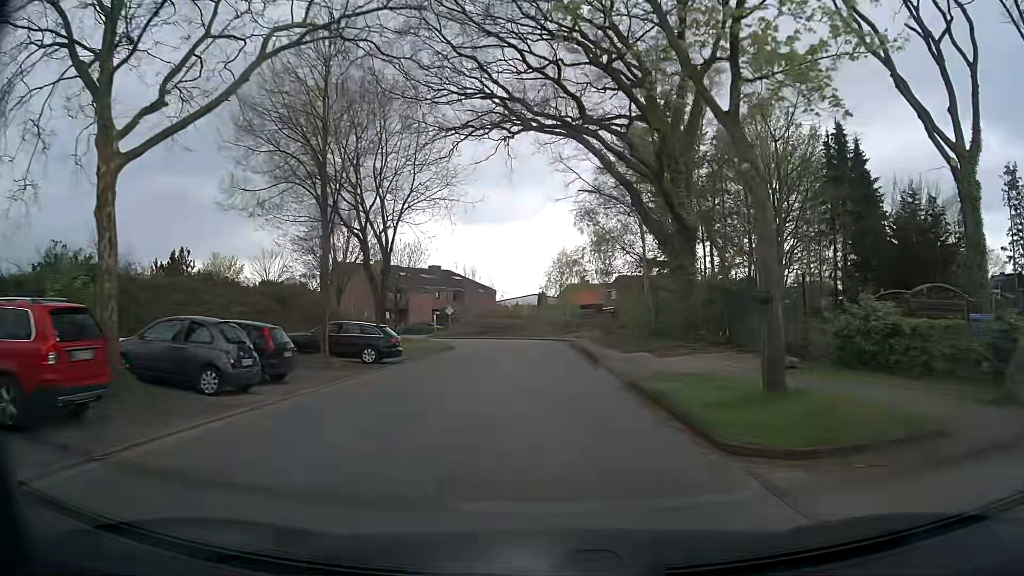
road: residential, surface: asphalt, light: Day
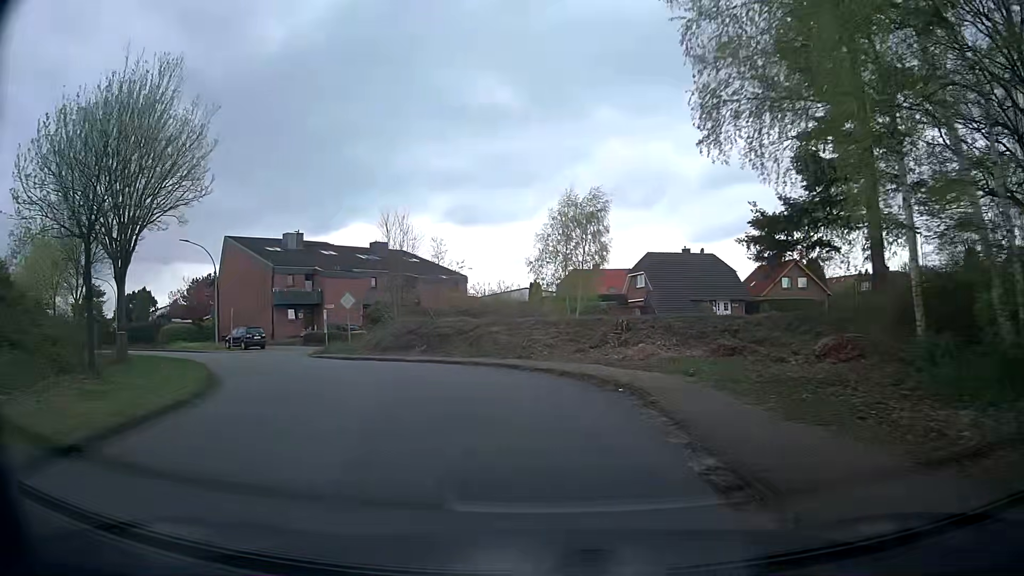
(+0.2, +32.9) m; +2°
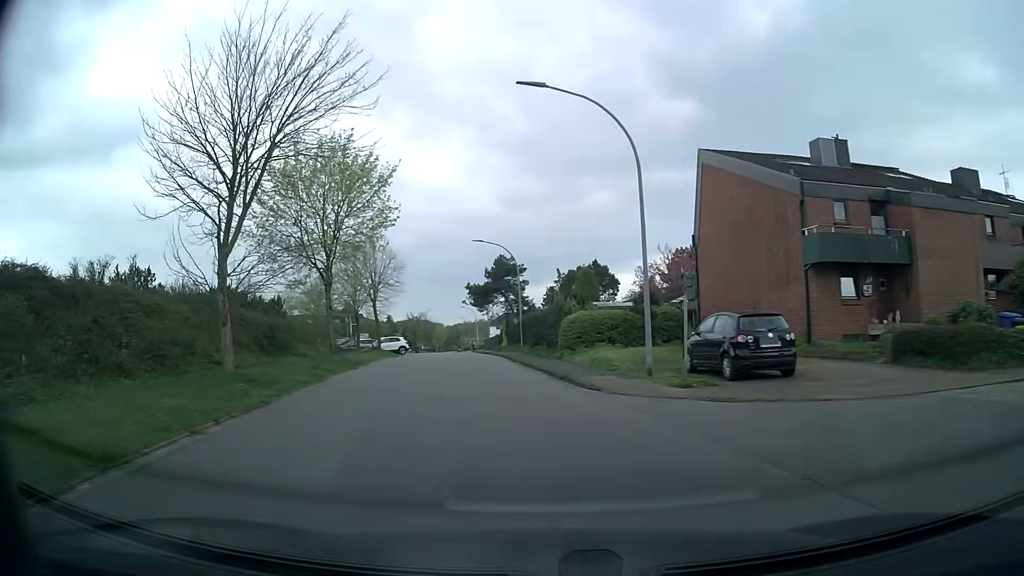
(-11.9, +28.4) m; -46°
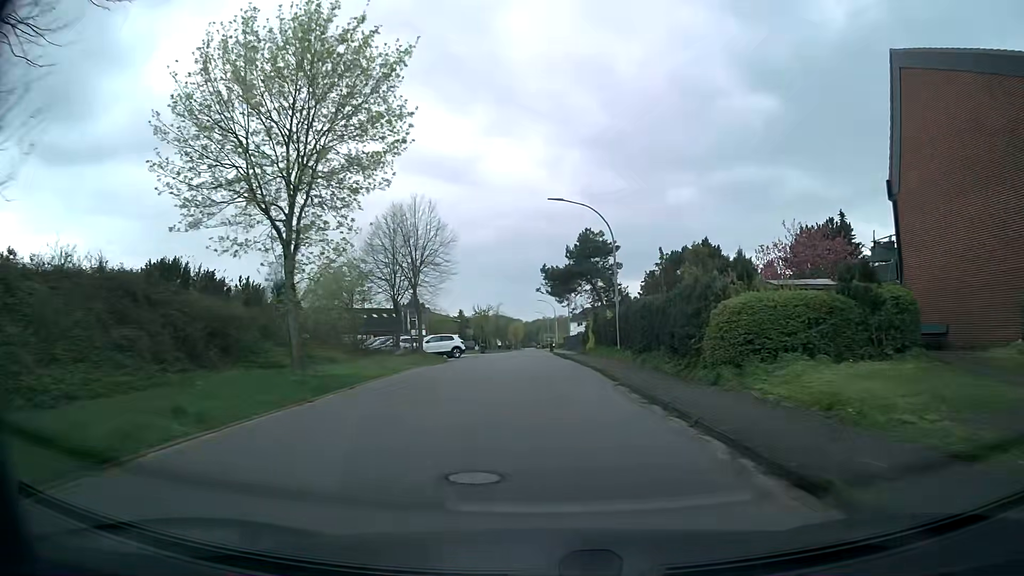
(-1.0, +13.8) m; -7°
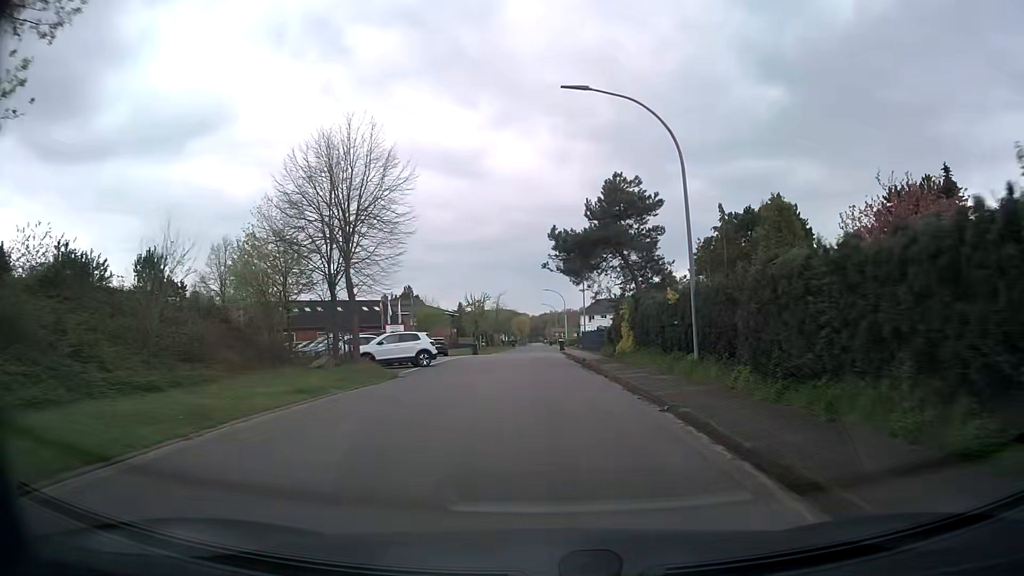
(-0.1, +14.8) m; -1°
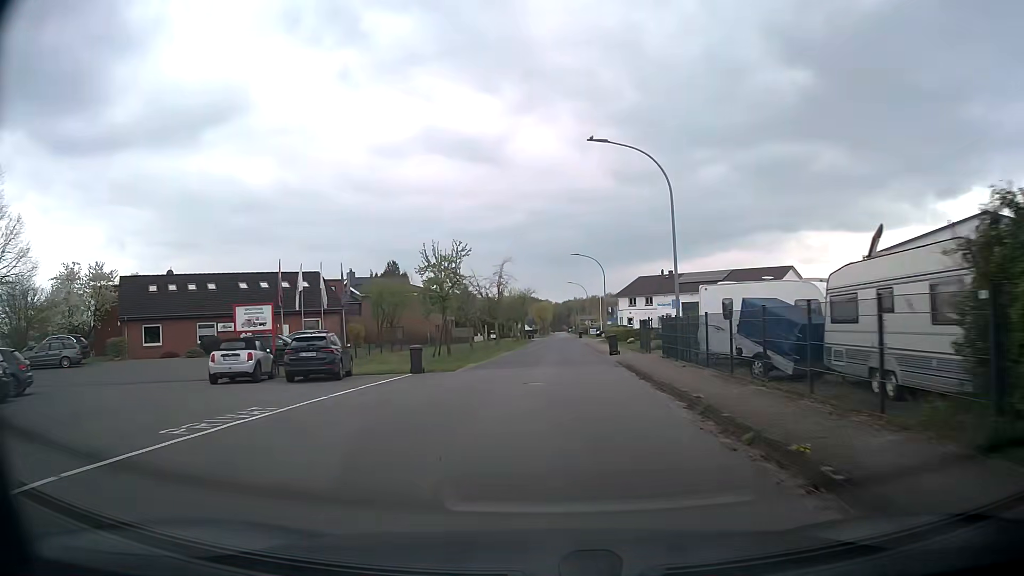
(-0.4, +31.9) m; -2°
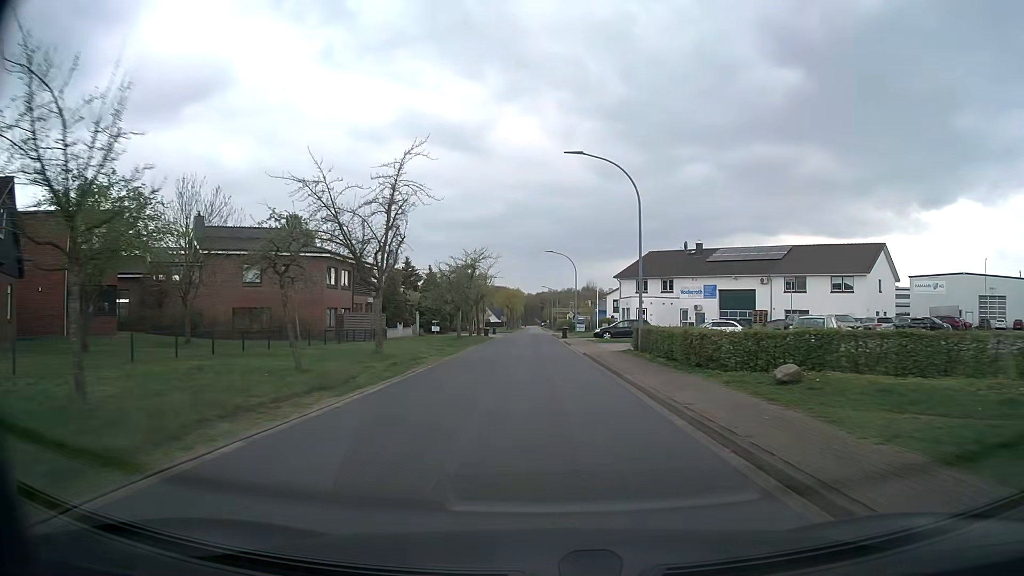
(+0.9, +33.7) m; +2°
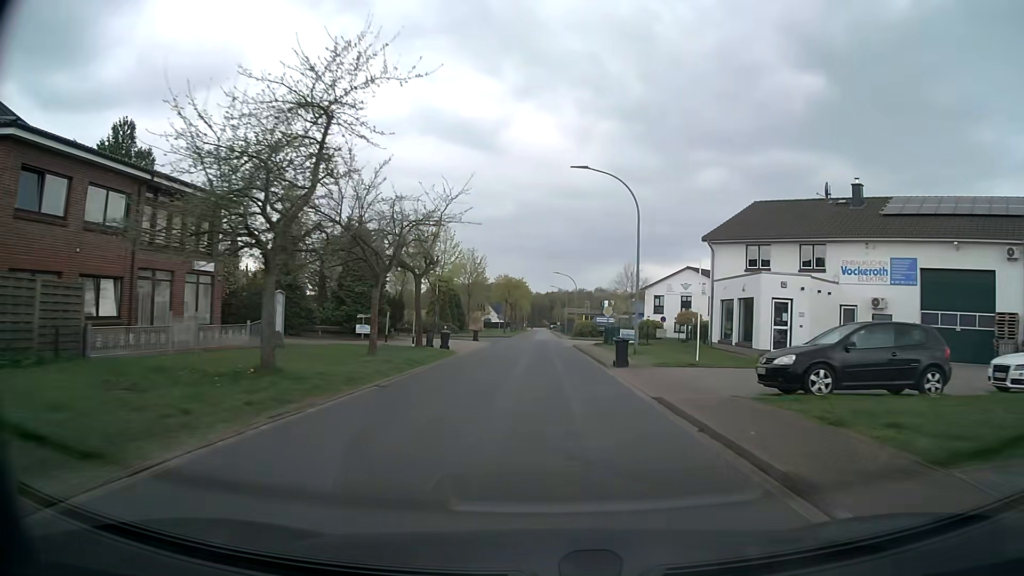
(-0.3, +34.7) m; -1°
(0, +10) (0, +20) (0, +30) (0, +40) (0, +50) (0, +60) (0, +70) (0, +80) (0, +90) (0, +100) m
